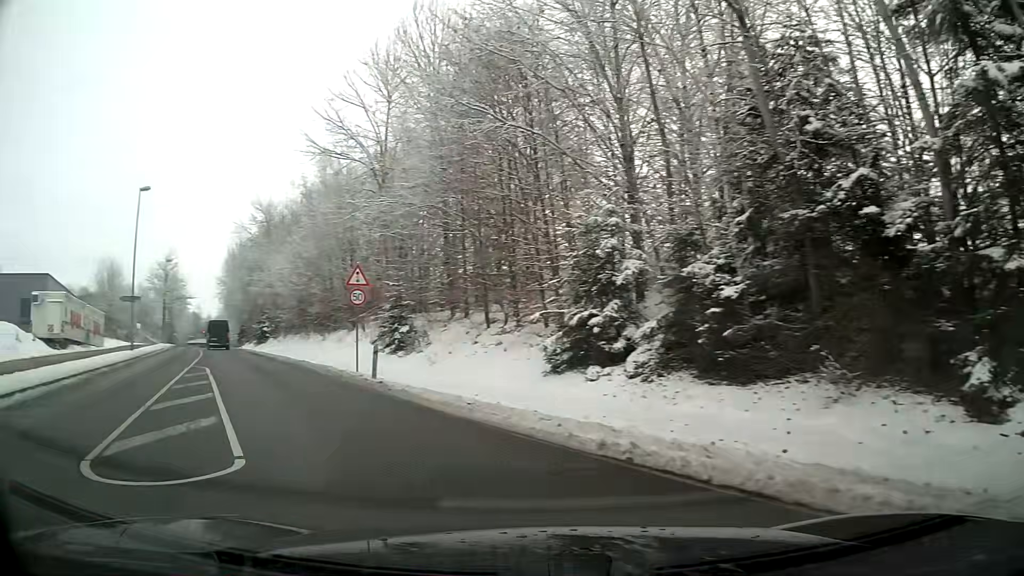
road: residential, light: Day
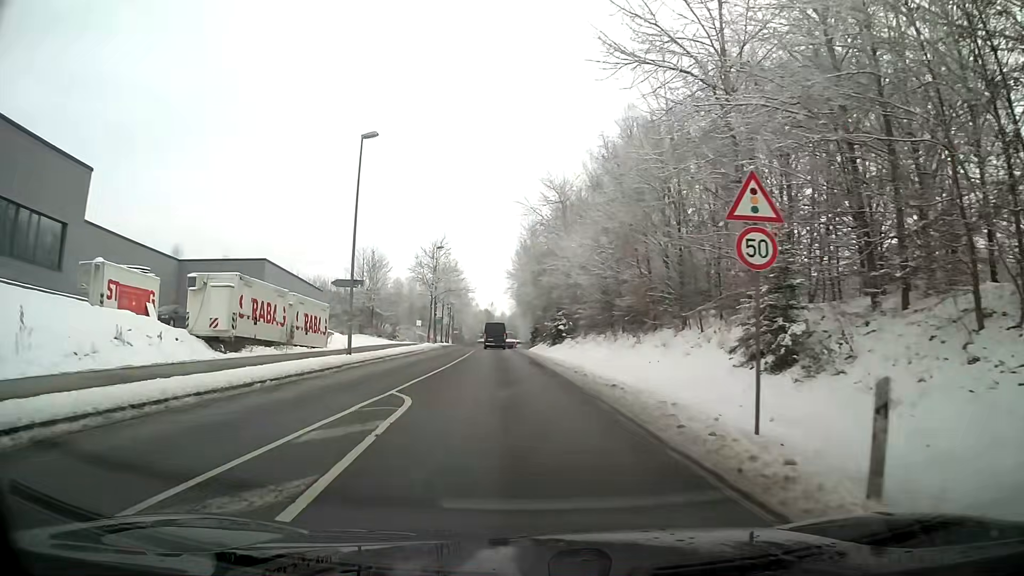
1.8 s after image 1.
(-3.5, +12.9) m; -23°
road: secondary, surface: asphalt
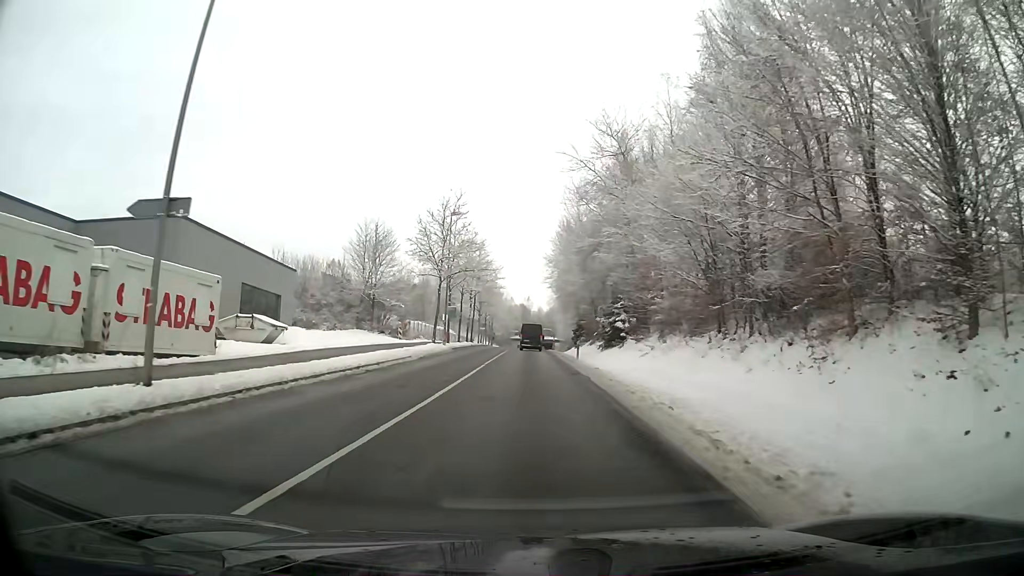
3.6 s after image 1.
(-0.4, +19.4) m; -1°
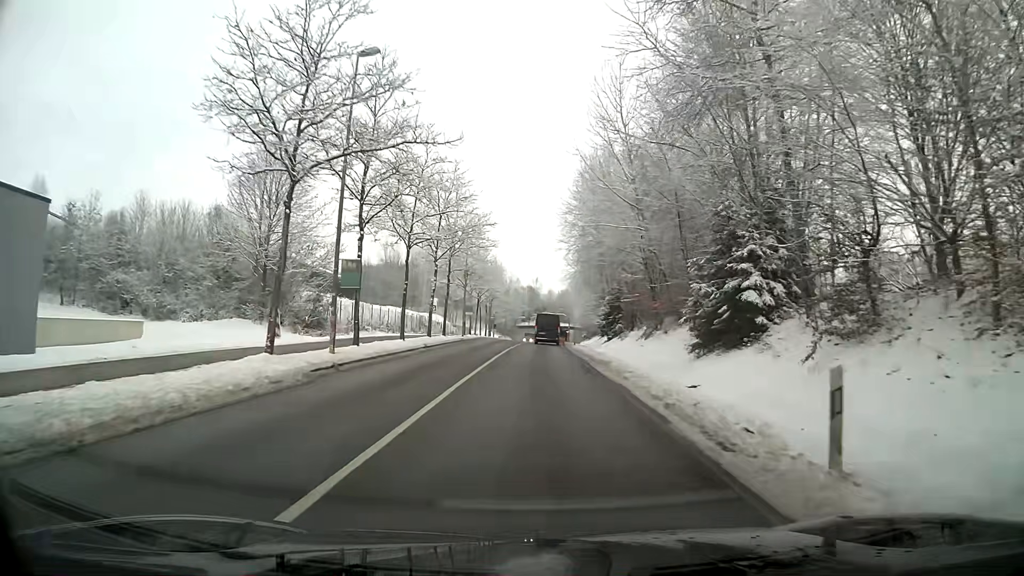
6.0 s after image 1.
(-0.3, +30.4) m; -1°
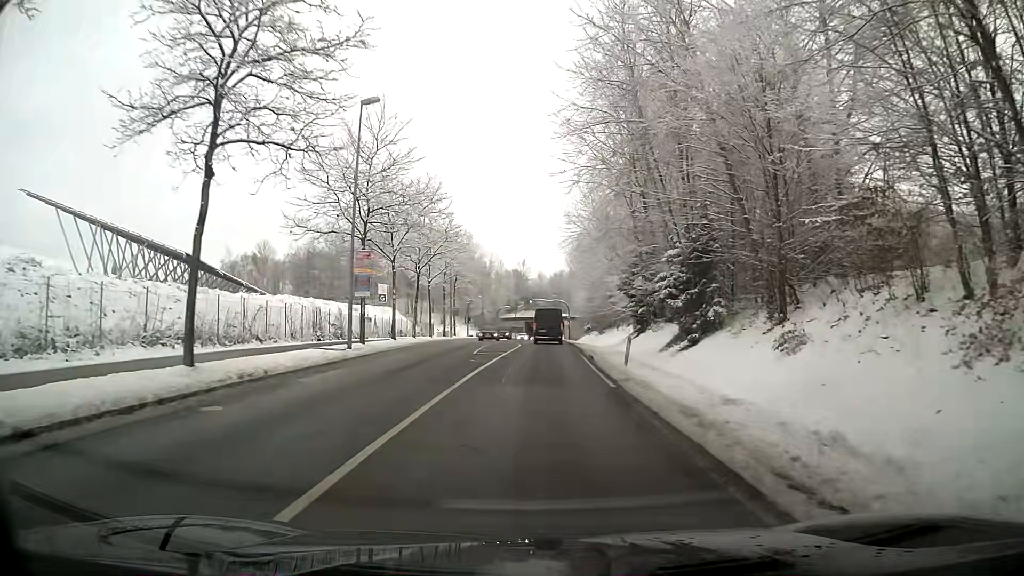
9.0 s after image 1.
(+0.3, +35.2) m; +1°
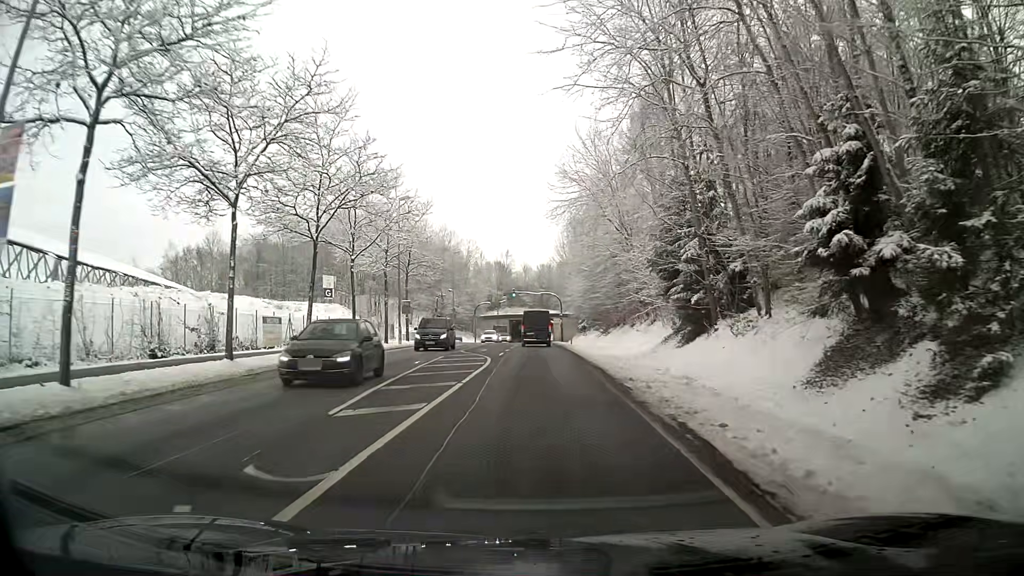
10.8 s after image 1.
(+0.3, +19.0) m; +1°
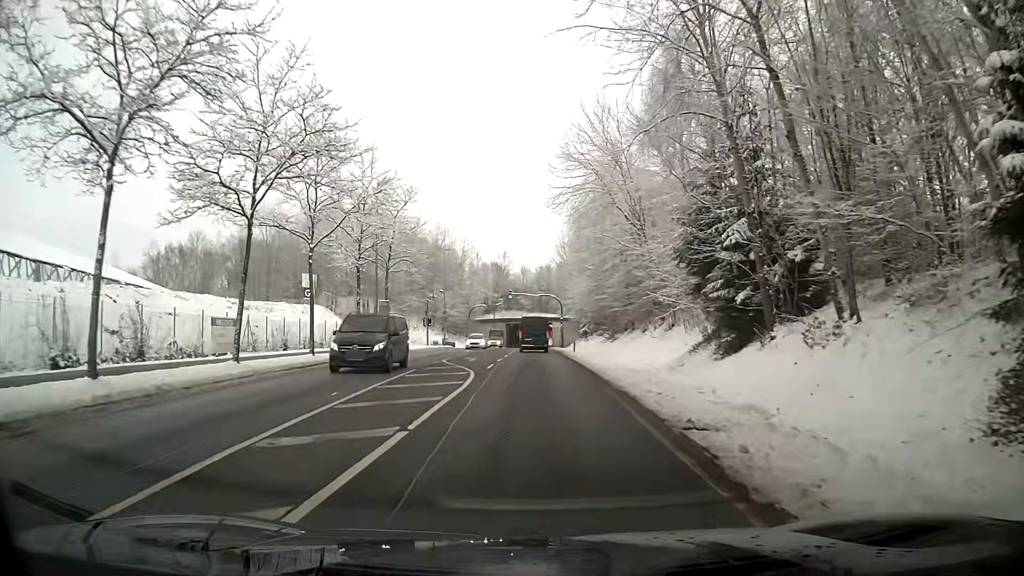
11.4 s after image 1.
(0.0, +6.4) m; 0°
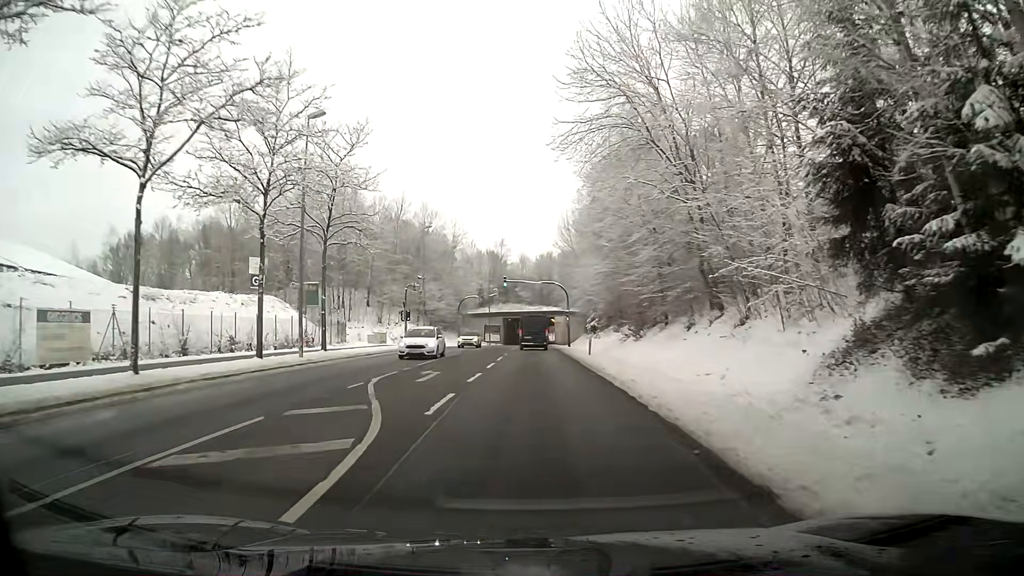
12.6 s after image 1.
(0.0, +13.4) m; 0°
